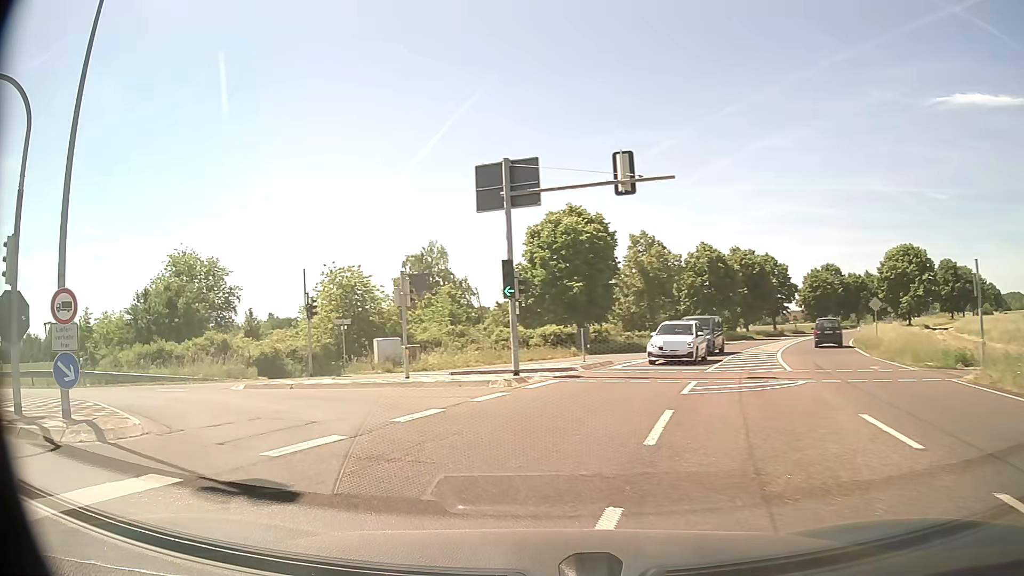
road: primary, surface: asphalt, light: Day
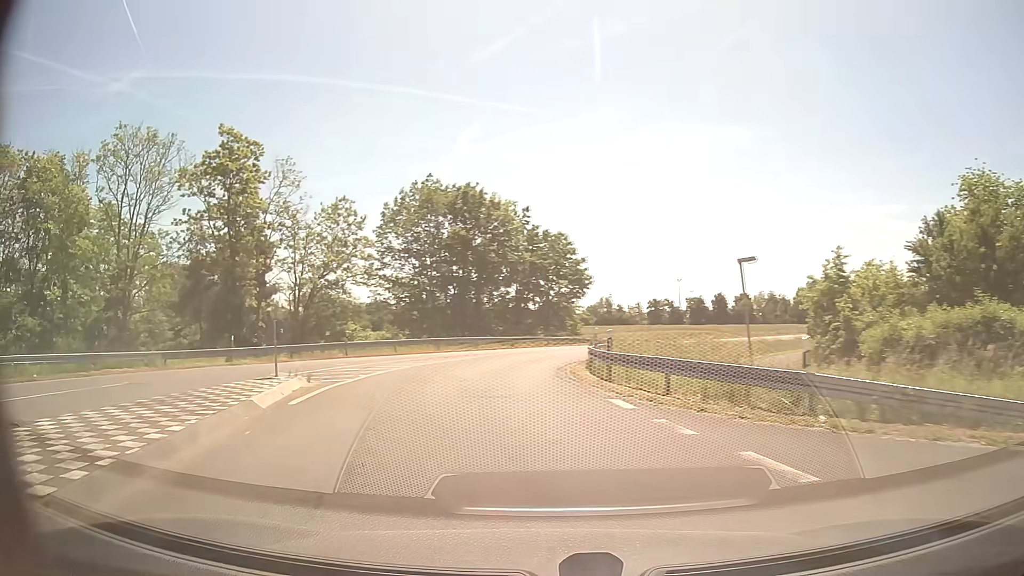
(-11.7, +16.9) m; -67°
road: tertiary
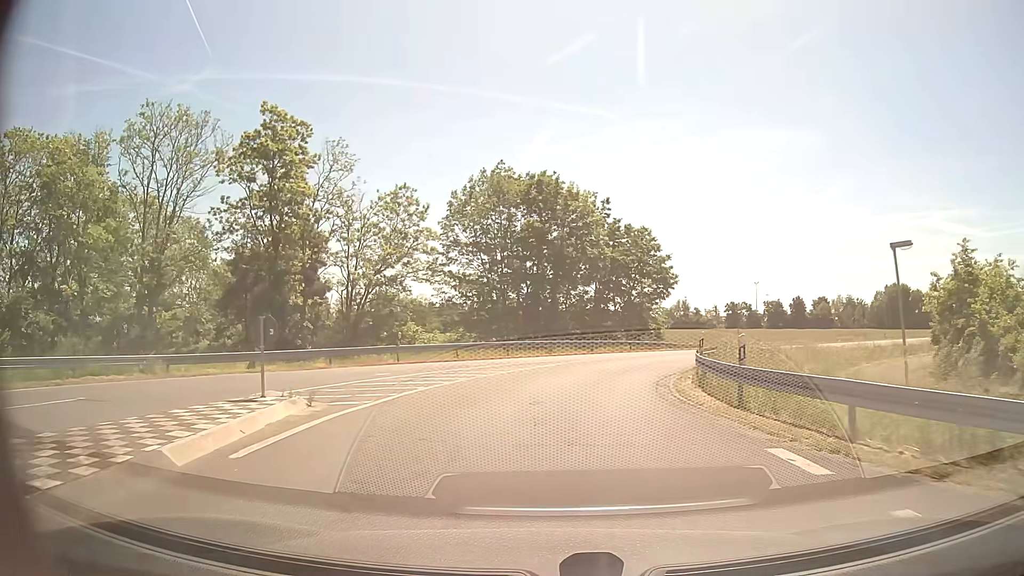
(-0.4, +5.2) m; -7°
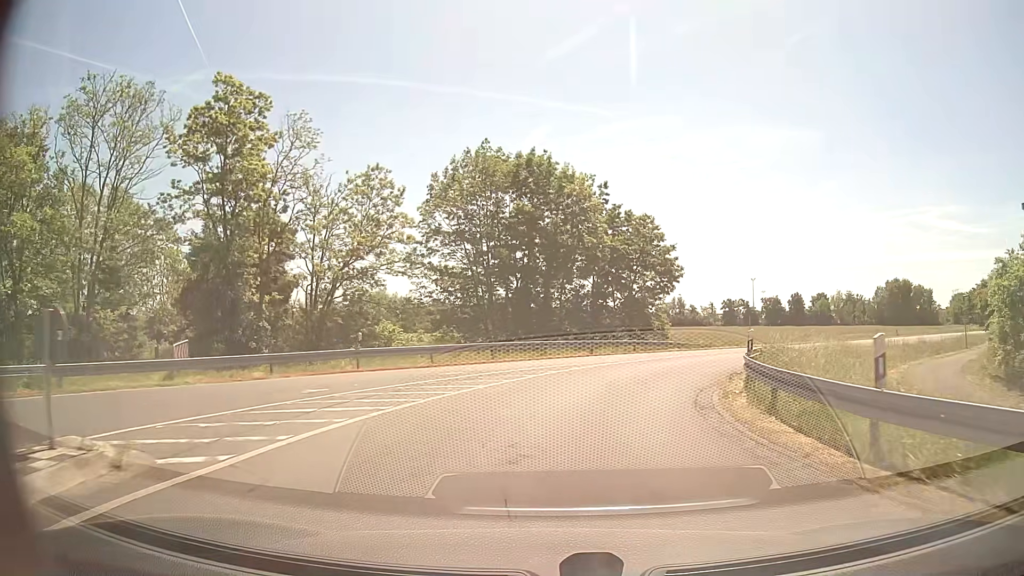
(0.0, +5.6) m; 0°
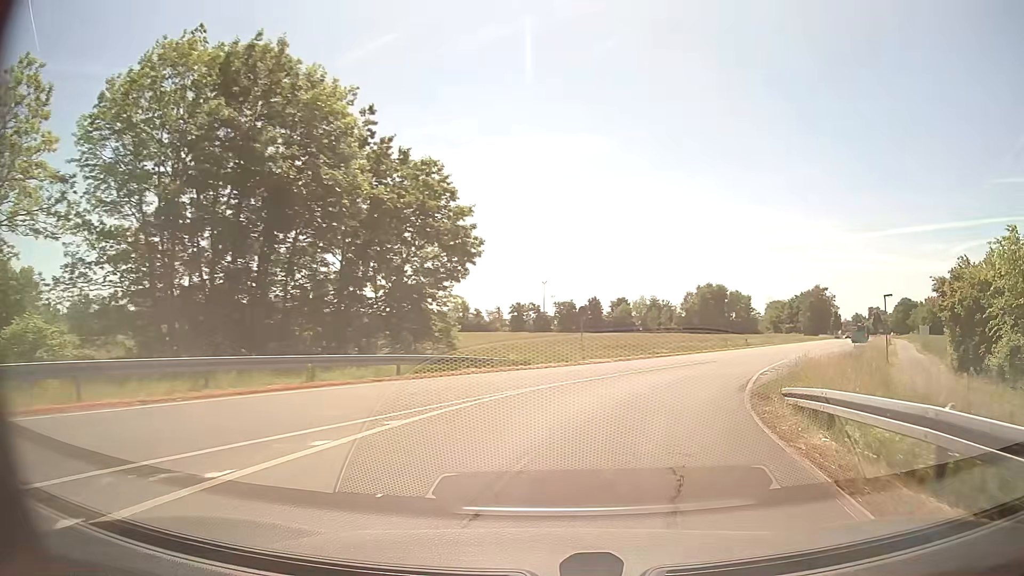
(+2.2, +18.3) m; +17°
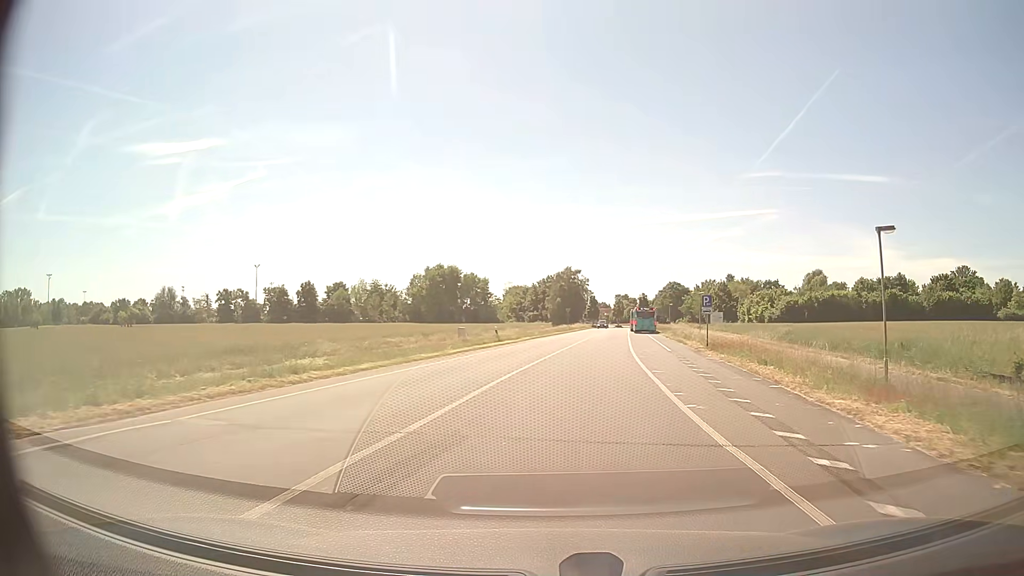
(+6.7, +26.7) m; +24°
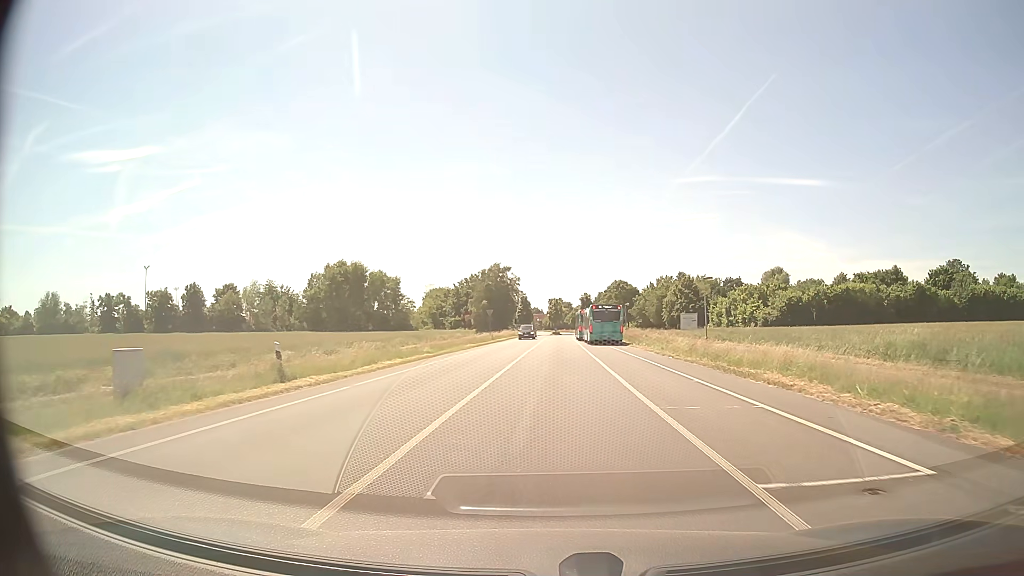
(+2.0, +27.8) m; +6°
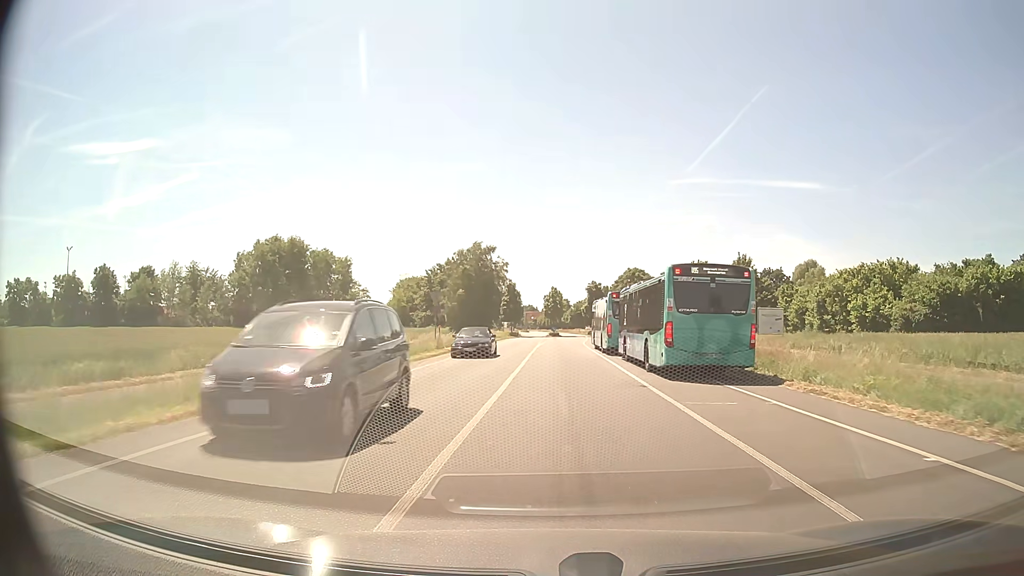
(+0.1, +33.5) m; 0°
(0, +10) (0, +20) (0, +30) (0, +40) (+1, +50) (+1, +60) (+2, +70) (+3, +80) (+4, +90) (+4, +100) m
